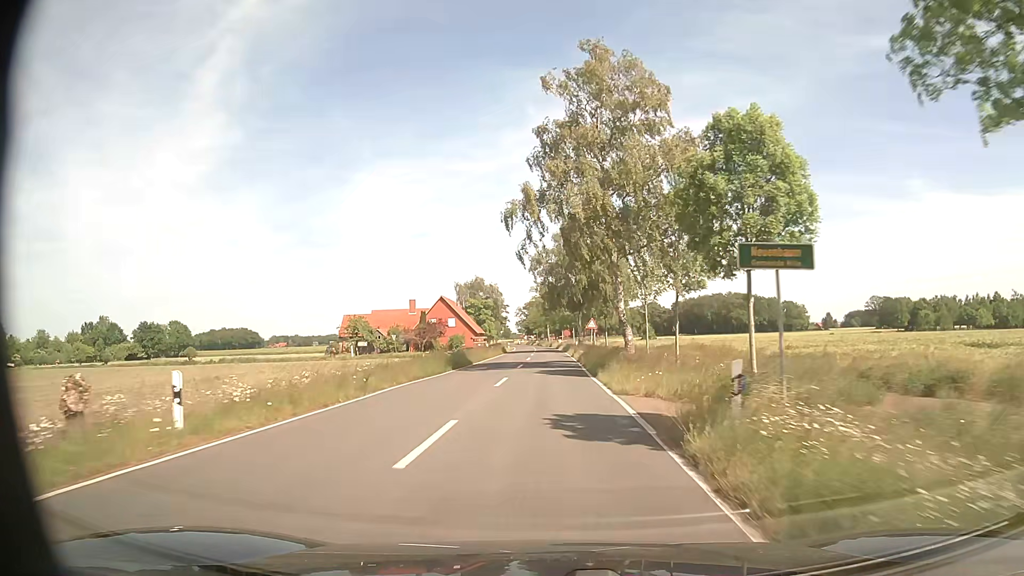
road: secondary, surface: asphalt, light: Day
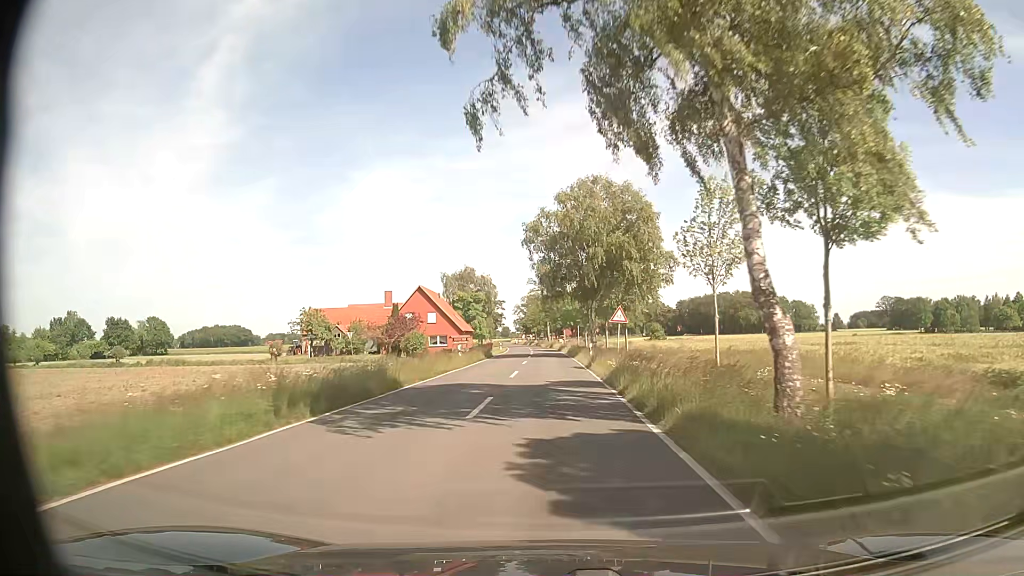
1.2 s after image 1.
(-0.1, +19.0) m; 0°
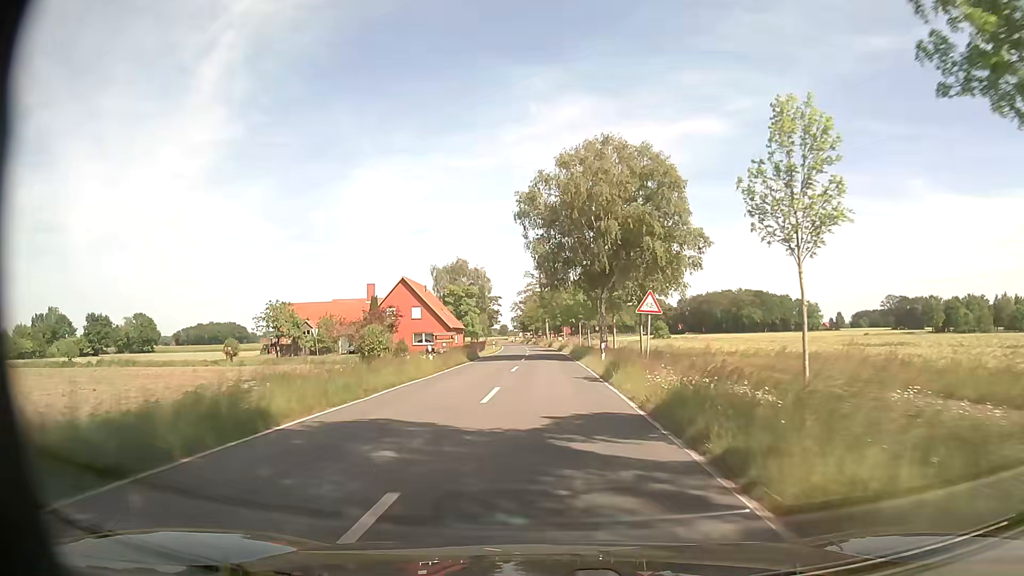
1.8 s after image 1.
(+0.1, +9.7) m; +1°
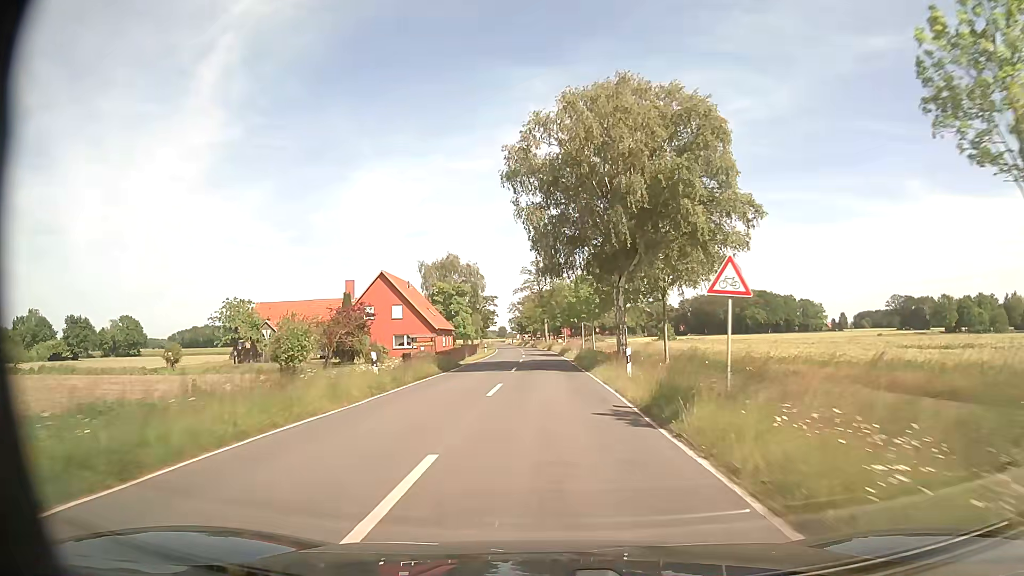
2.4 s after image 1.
(0.0, +9.9) m; 0°
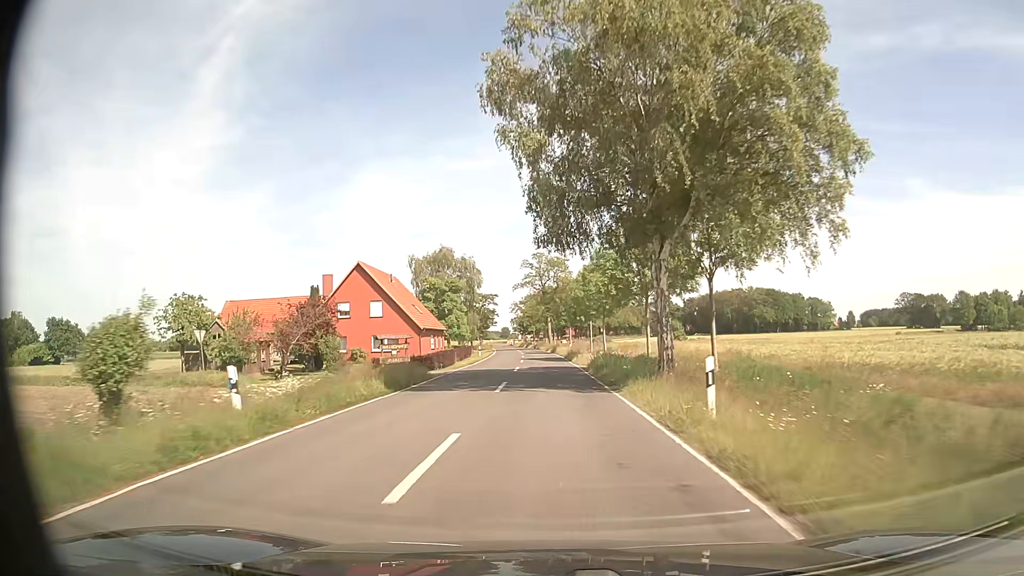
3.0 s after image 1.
(0.0, +10.0) m; 0°
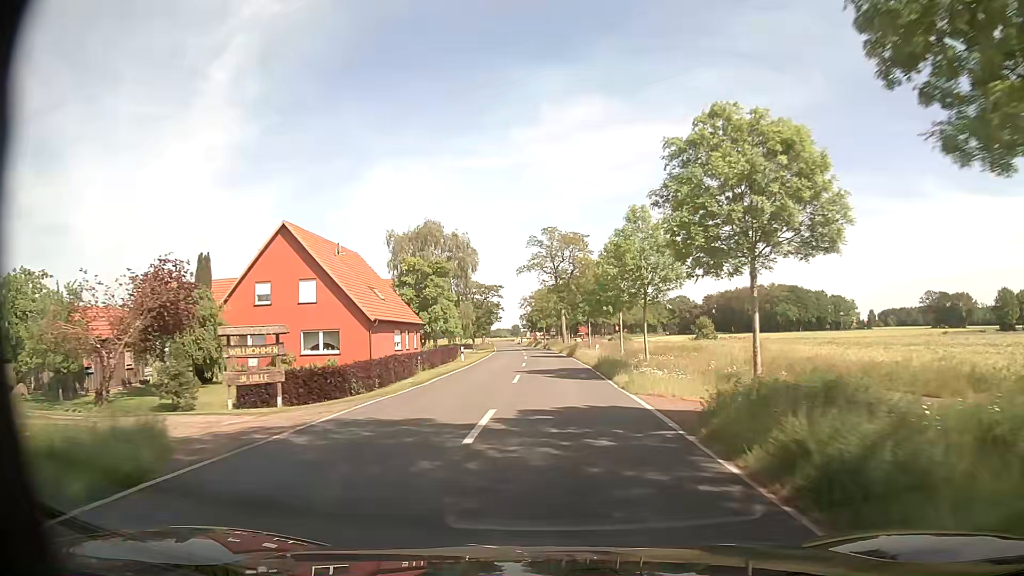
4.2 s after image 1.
(-0.2, +20.5) m; -1°
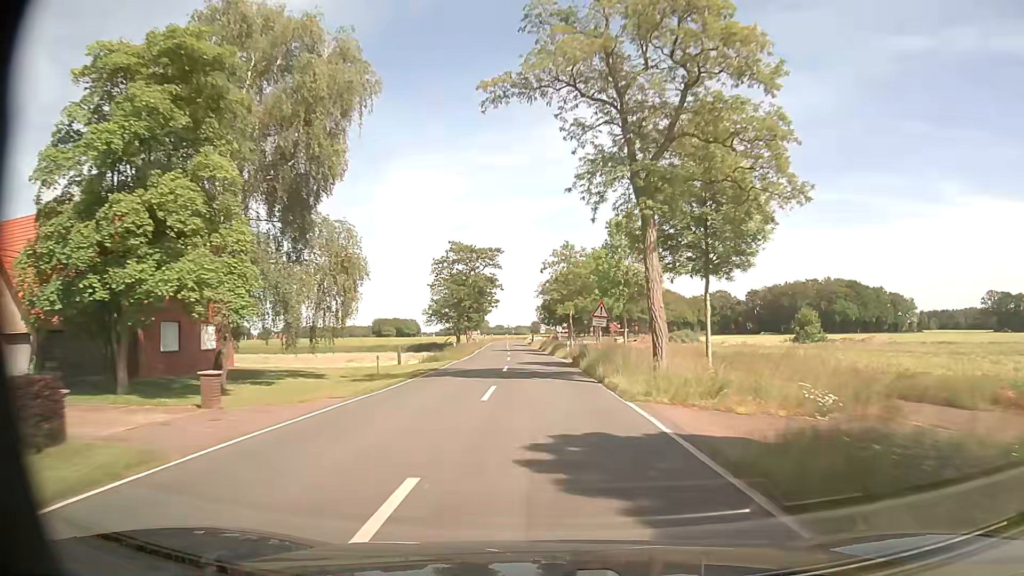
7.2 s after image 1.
(-0.4, +53.5) m; -2°
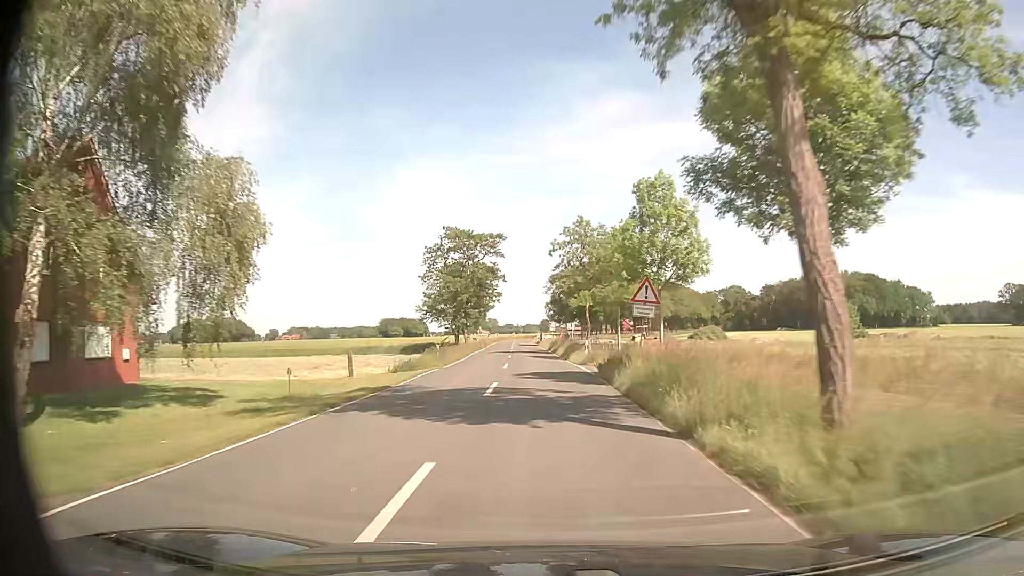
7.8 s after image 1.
(0.0, +11.0) m; 0°
(0, +10) (0, +20) (-1, +30) (-1, +40) (-2, +50) (-2, +60) (-3, +70) (-4, +80) (-4, +90) (-4, +100) m
